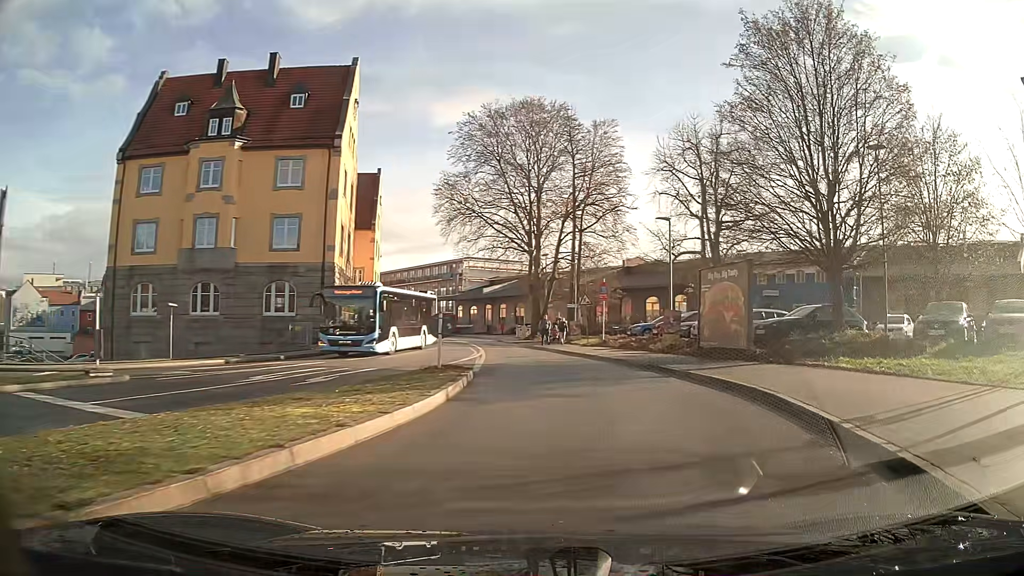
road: residential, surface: asphalt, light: Day
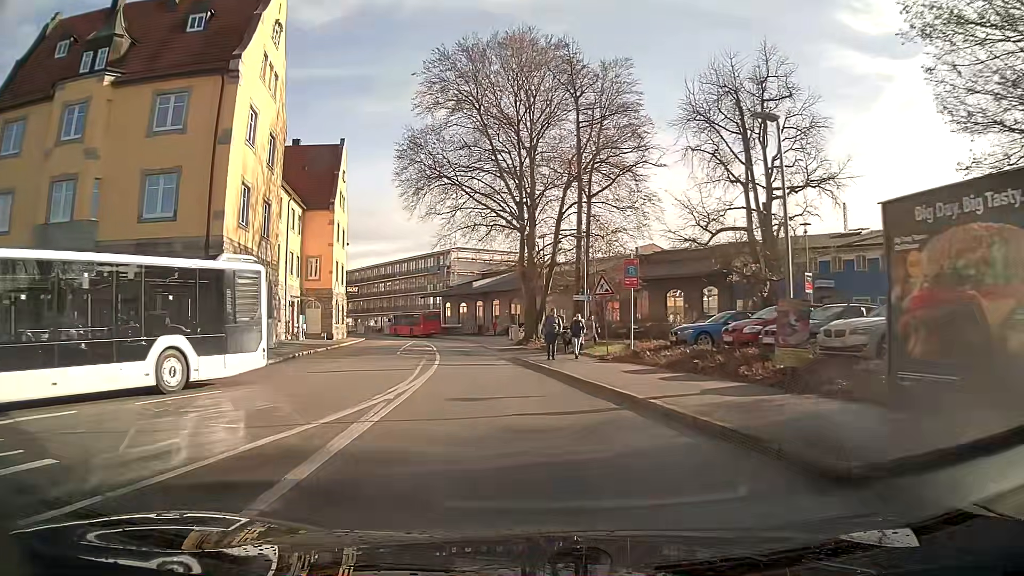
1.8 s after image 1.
(0.0, +13.9) m; -3°
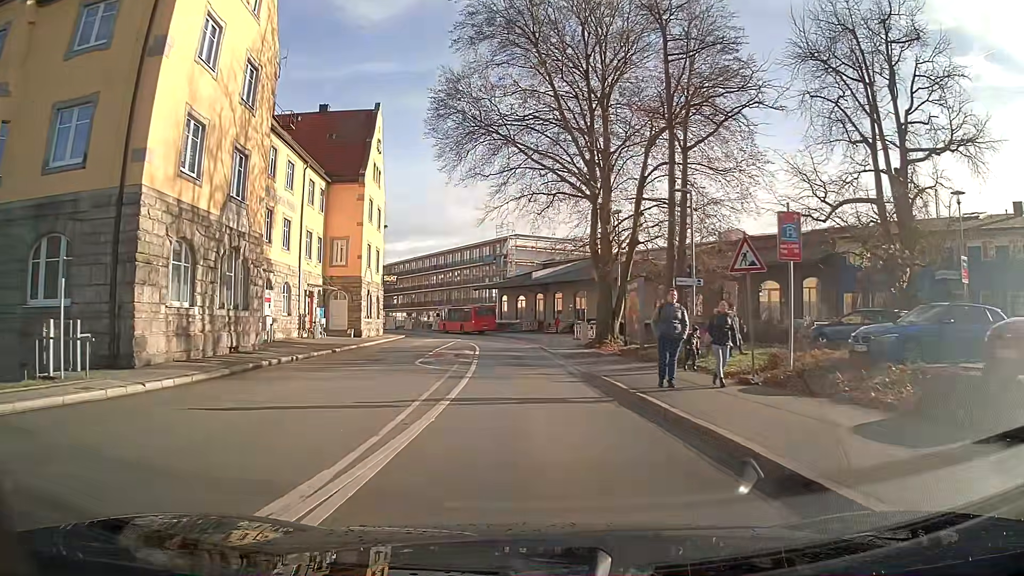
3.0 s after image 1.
(-0.4, +10.0) m; -4°
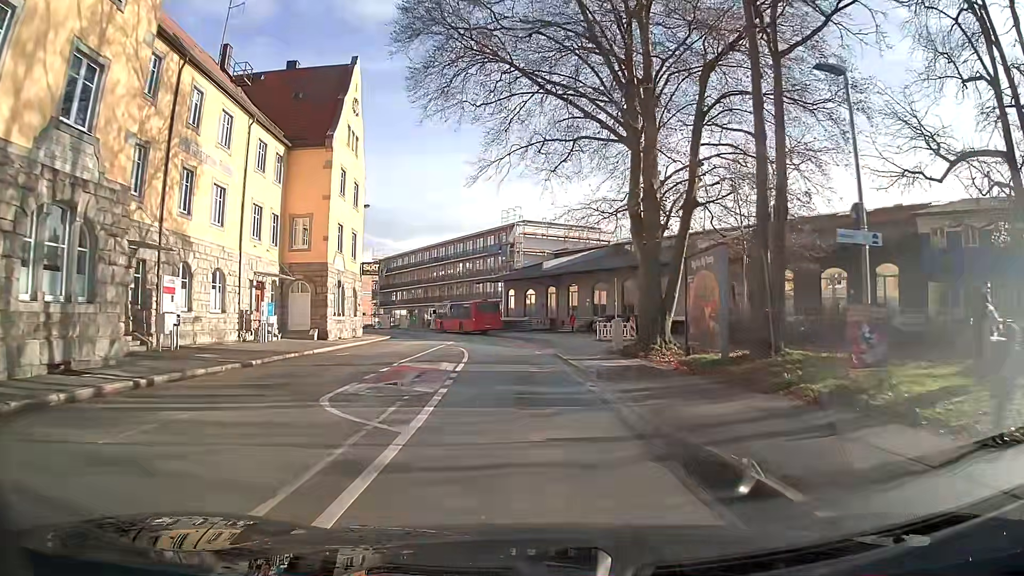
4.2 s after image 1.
(-0.1, +10.5) m; -1°
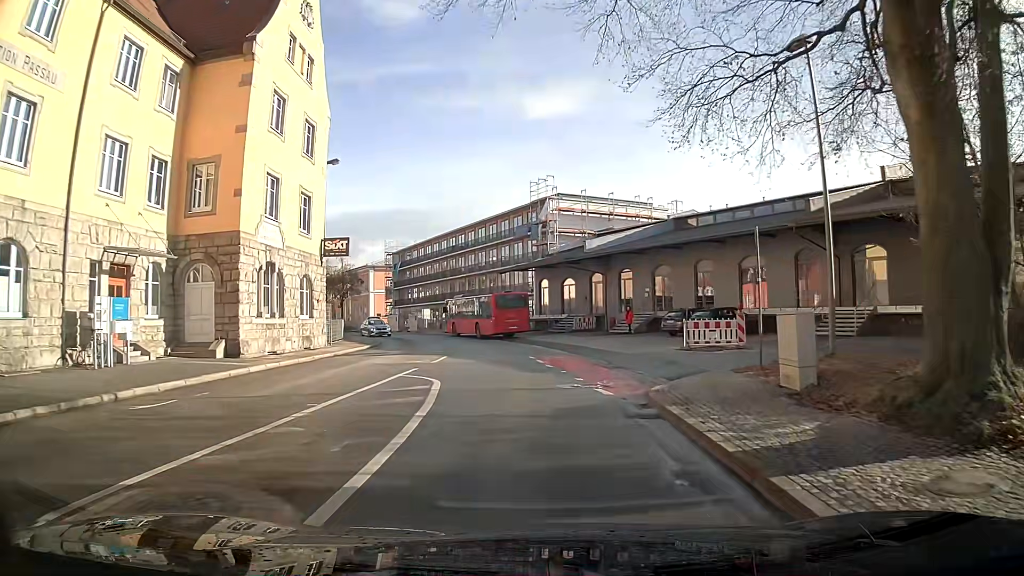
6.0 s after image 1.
(-0.4, +15.8) m; -3°
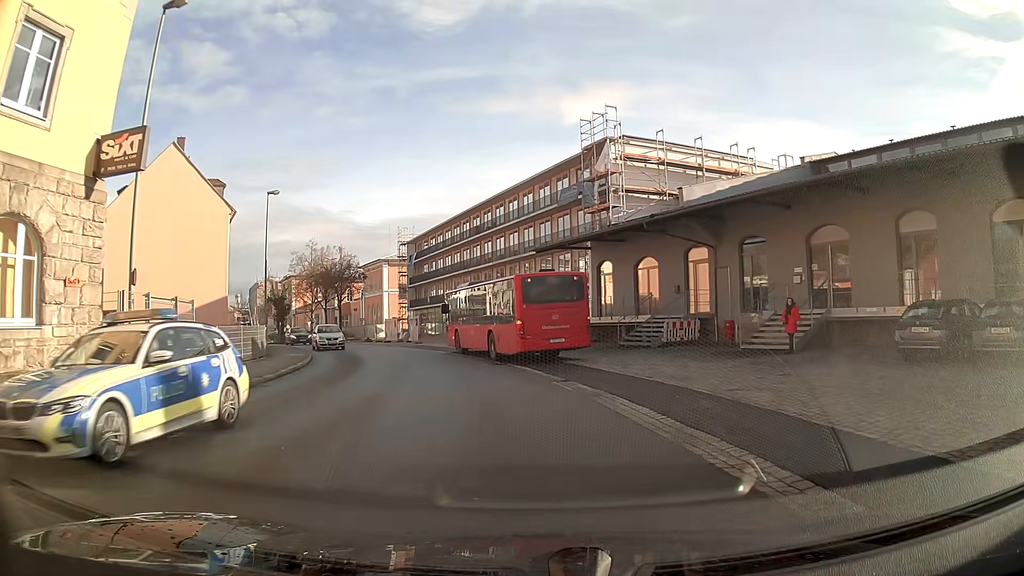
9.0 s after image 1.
(-0.5, +20.8) m; -4°
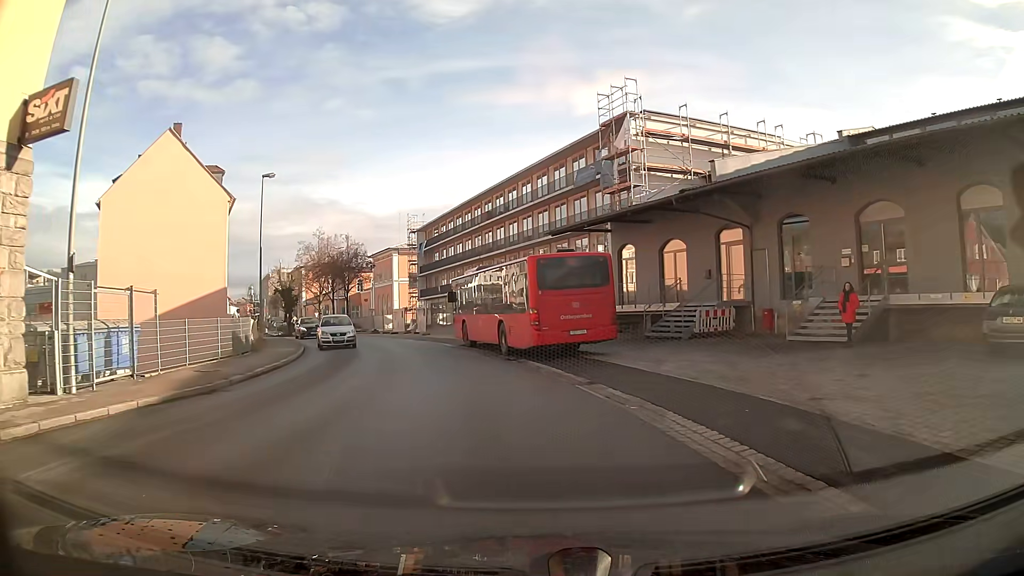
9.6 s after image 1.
(0.0, +3.0) m; -1°
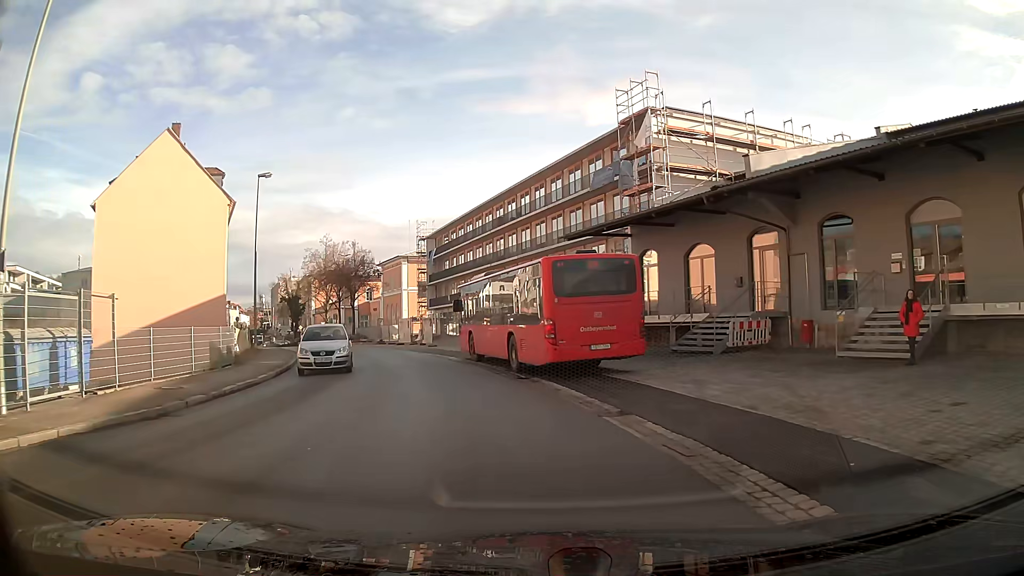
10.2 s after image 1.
(0.0, +2.6) m; 0°
